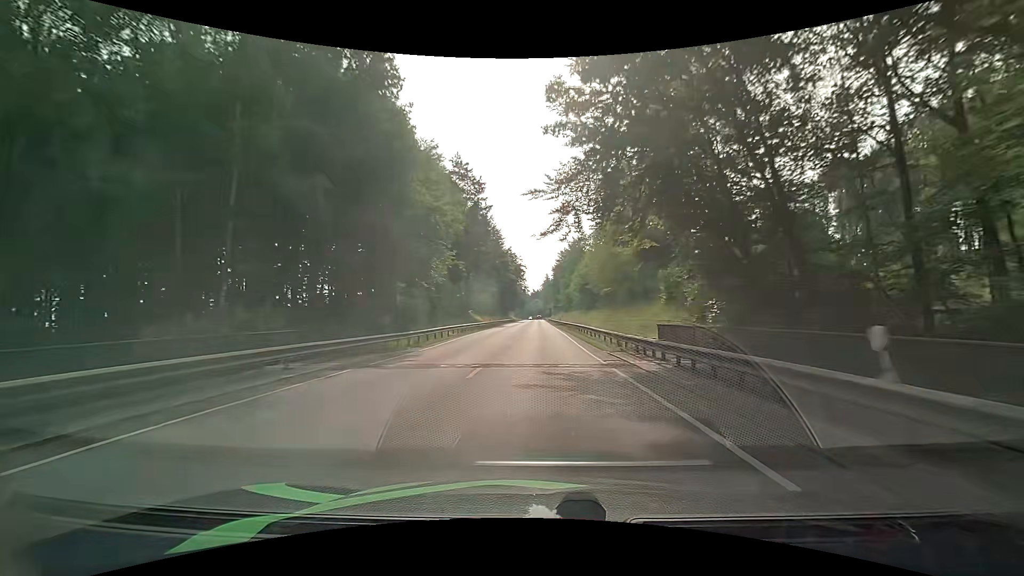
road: primary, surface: asphalt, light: Day
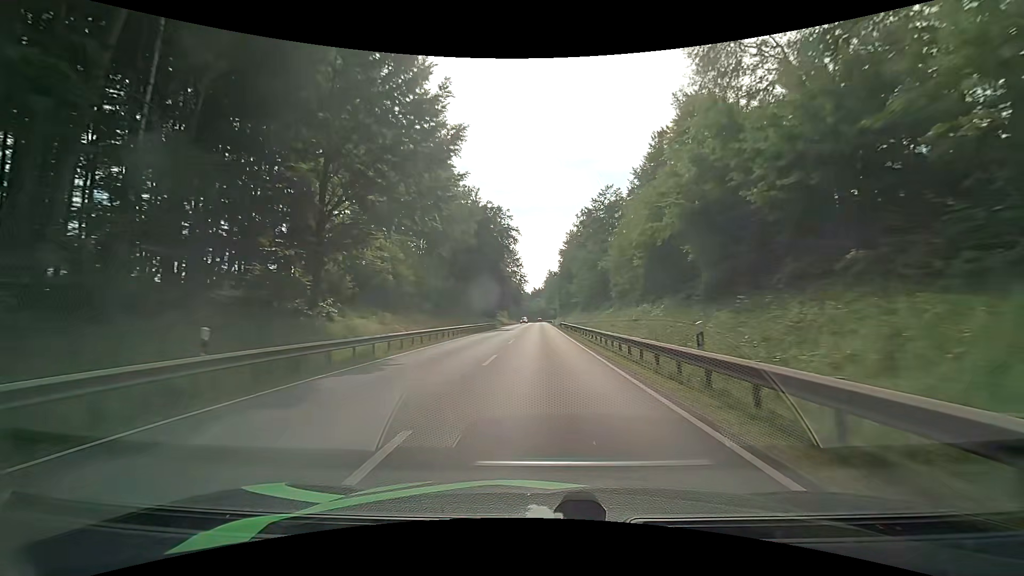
(+0.1, +57.4) m; 0°
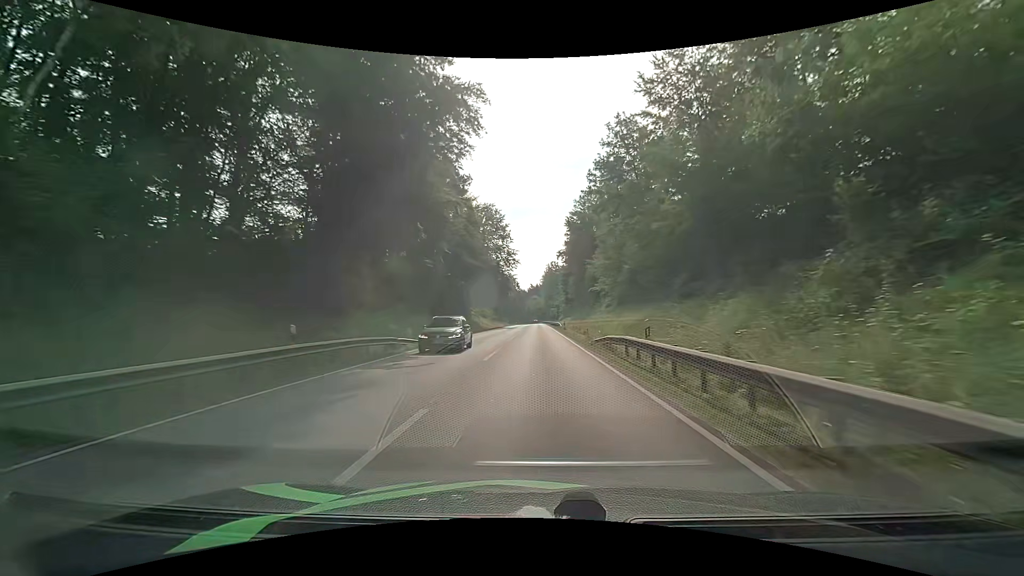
(+0.3, +46.5) m; 0°
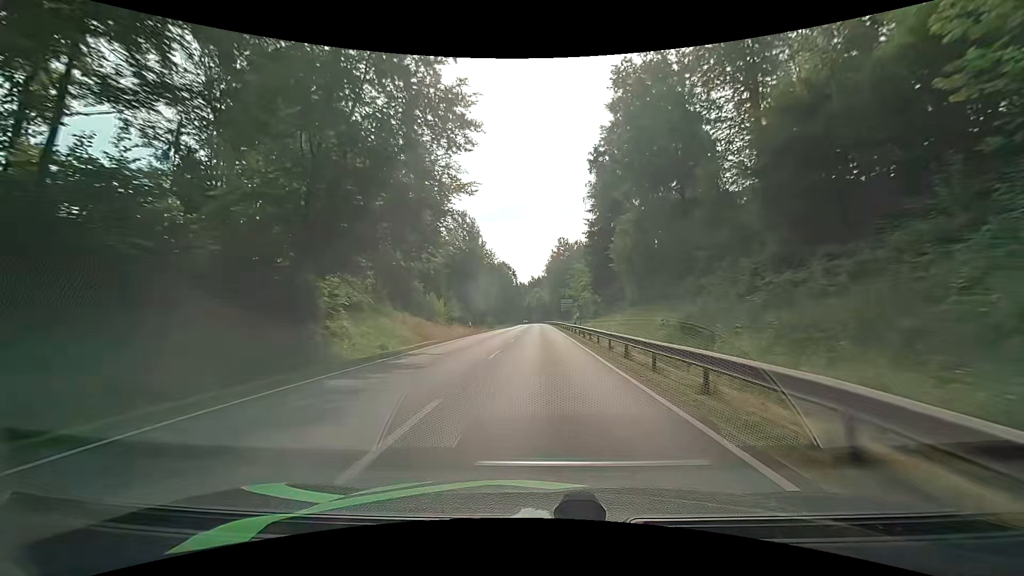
(-0.1, +59.0) m; 0°
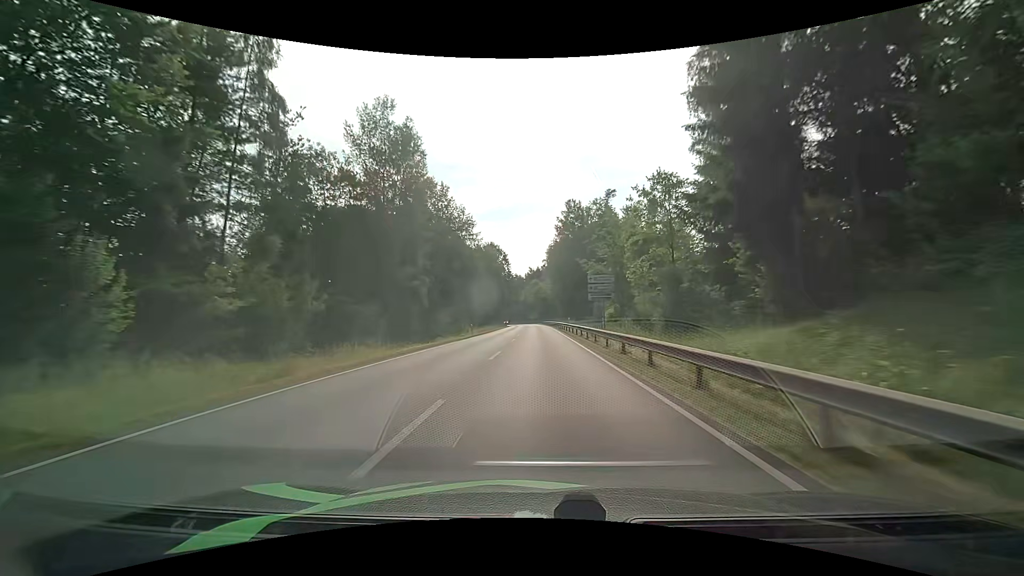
(-0.3, +47.9) m; -1°
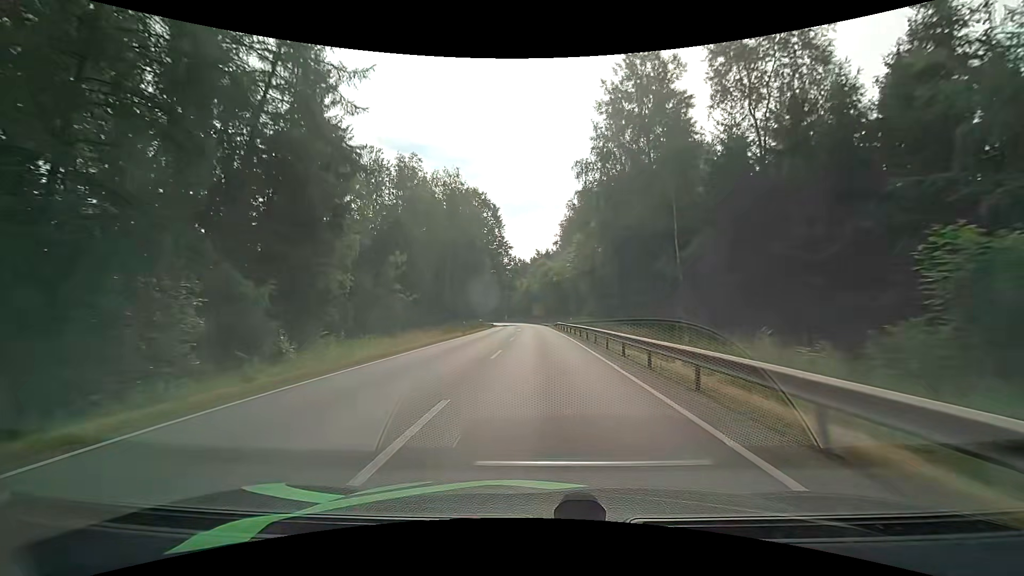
(+0.1, +60.2) m; 0°
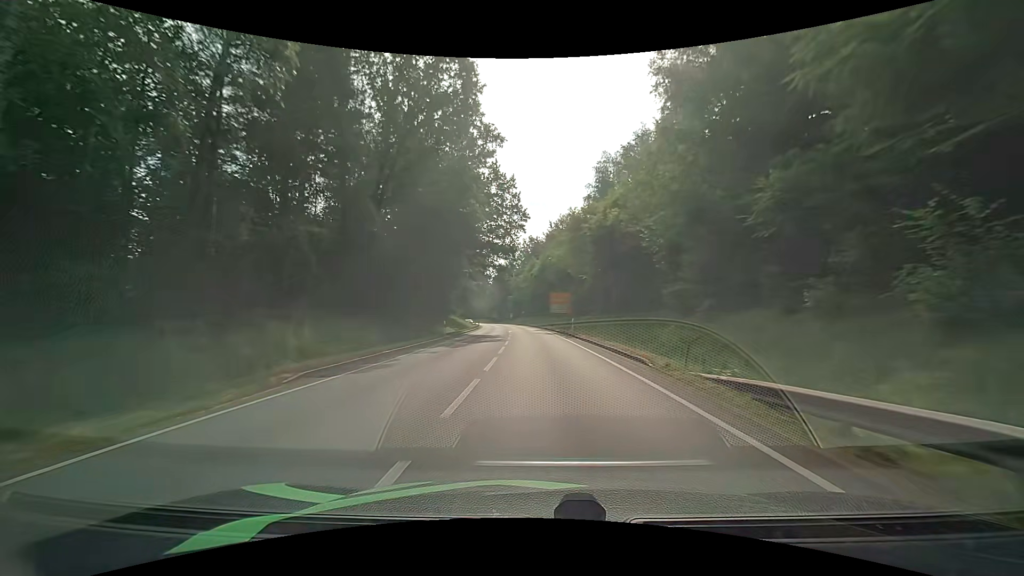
(-0.9, +57.8) m; -2°
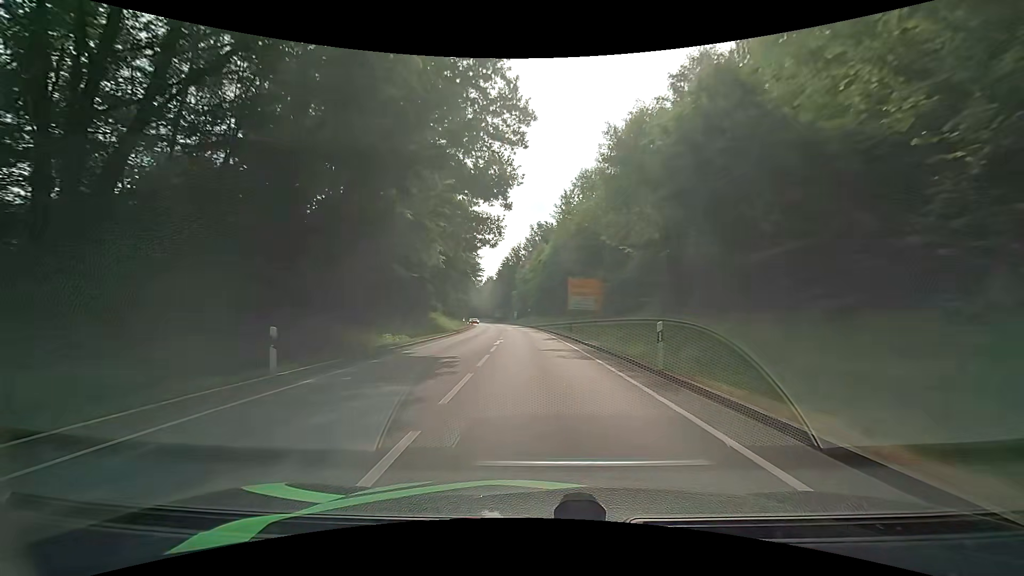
(-0.1, +22.8) m; -1°
(0, +10) (0, +20) (-1, +30) (-1, +40) (-2, +50) (-2, +60) (-3, +70) (-4, +80) (-6, +90) (-7, +100) m
